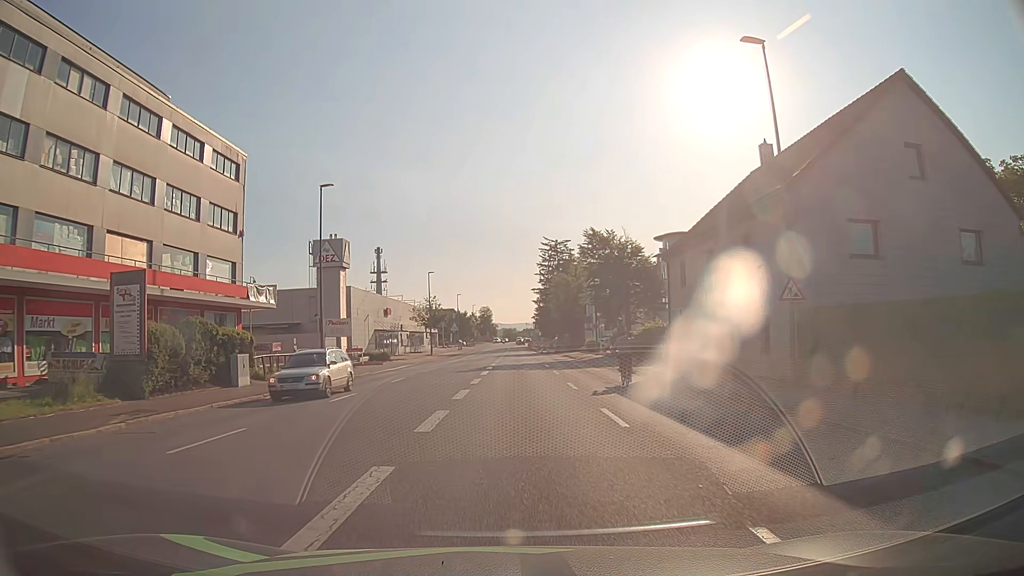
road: tertiary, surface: asphalt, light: Day
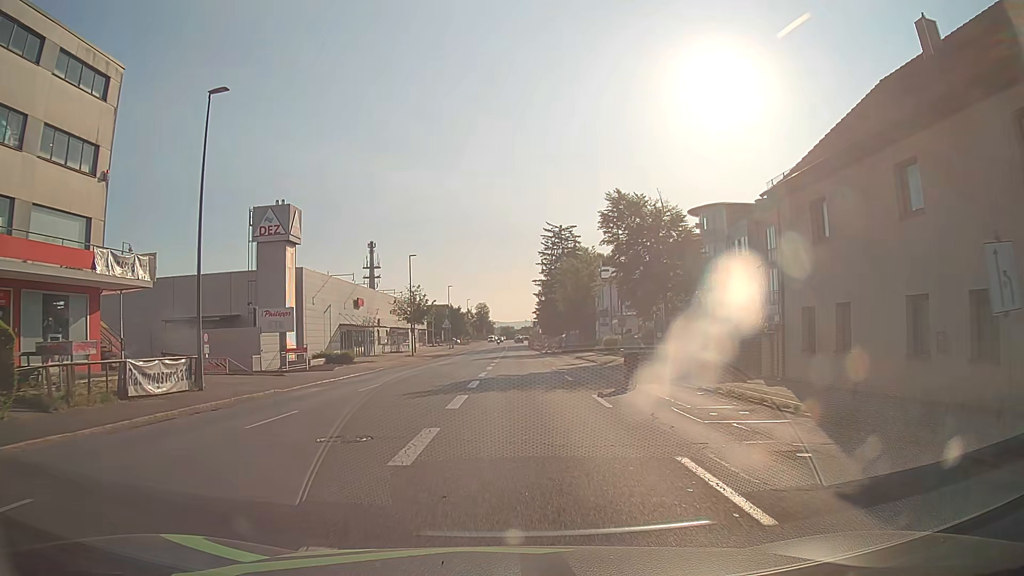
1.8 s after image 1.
(0.0, +14.9) m; 0°
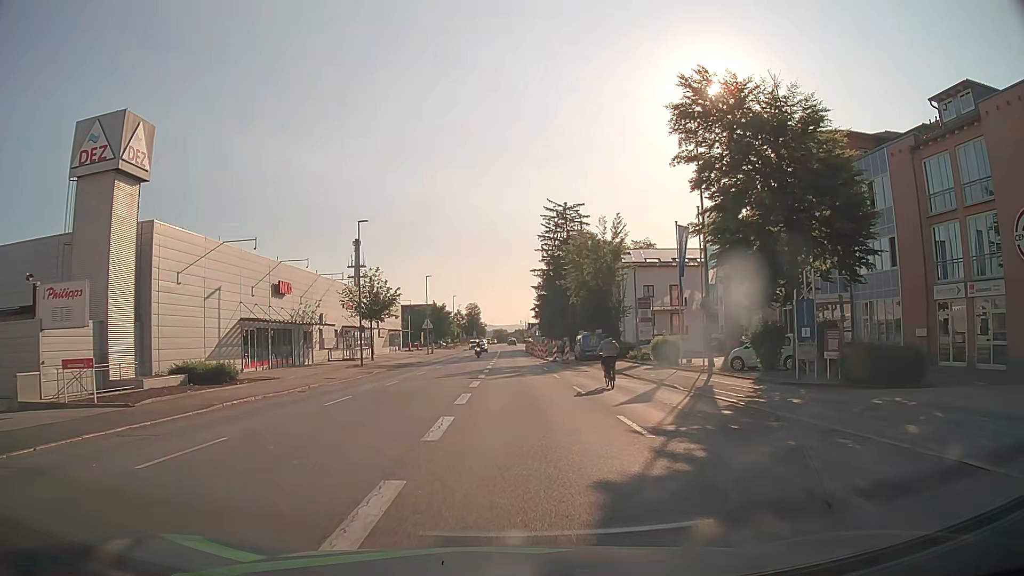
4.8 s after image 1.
(0.0, +21.8) m; 0°
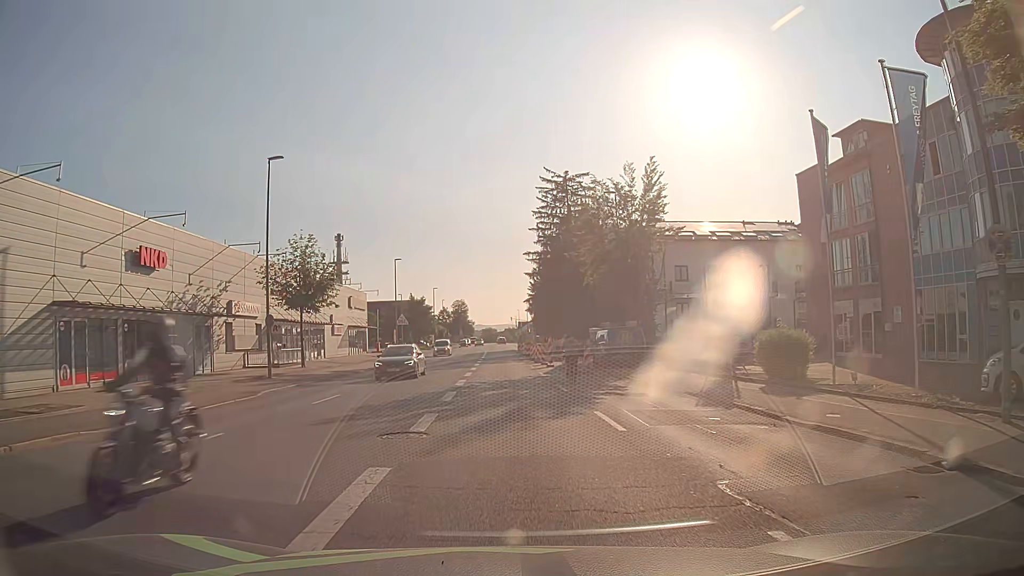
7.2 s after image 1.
(+0.2, +17.4) m; +1°
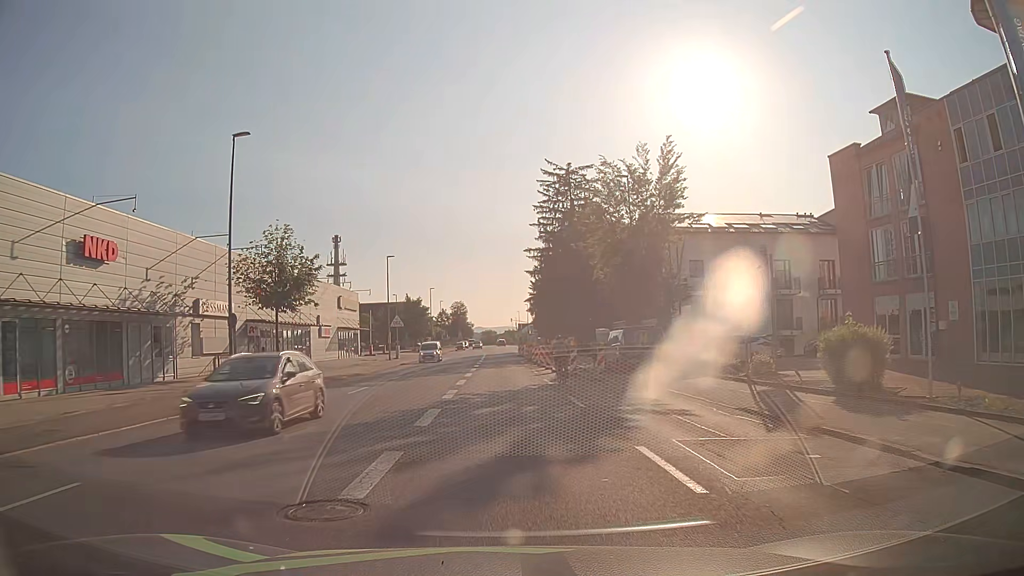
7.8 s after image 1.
(0.0, +4.5) m; 0°
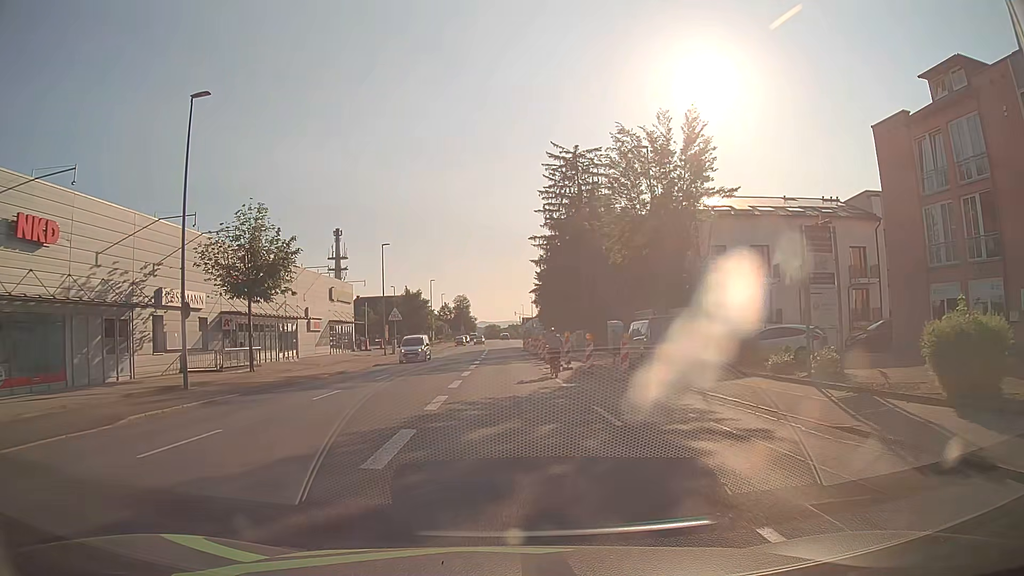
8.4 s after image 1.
(0.0, +4.6) m; 0°
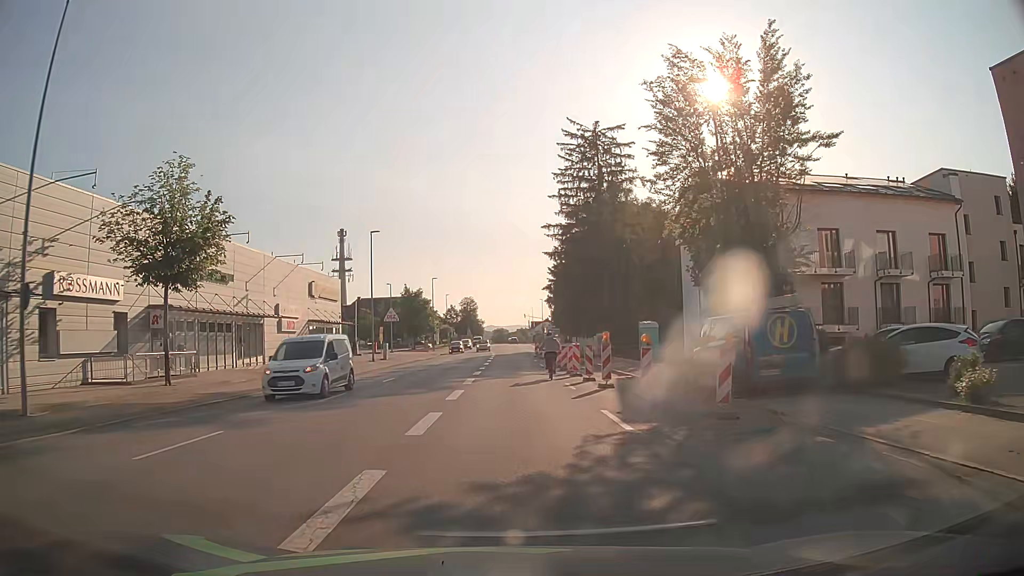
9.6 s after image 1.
(0.0, +9.3) m; 0°
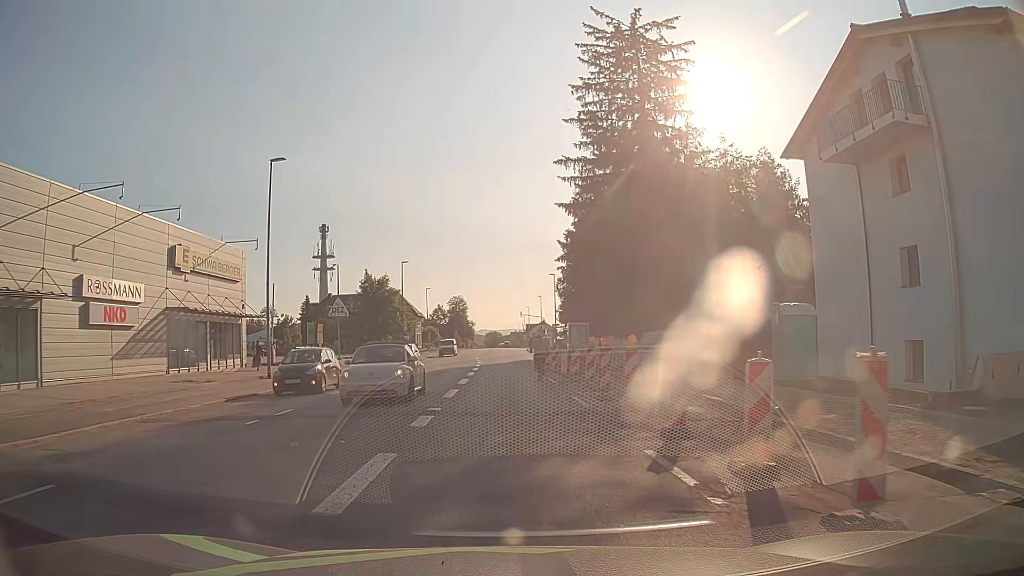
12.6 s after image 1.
(+0.1, +22.7) m; +1°
(0, +10) (0, +20) (-1, +30) (-1, +40) (-1, +50) (-2, +60) (-2, +70) (-2, +80) (-3, +90) (-3, +100) m
